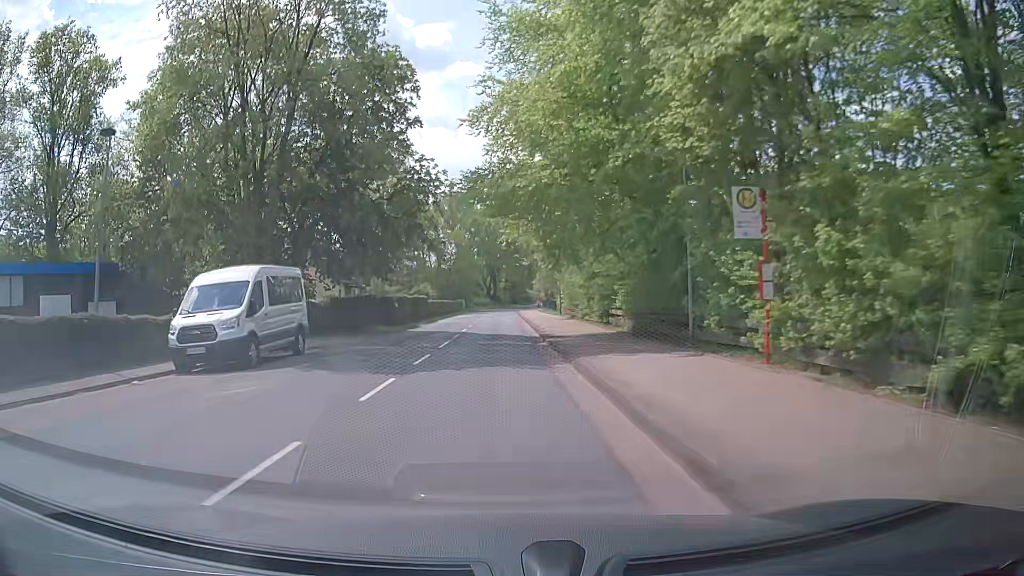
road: tertiary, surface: asphalt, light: Day
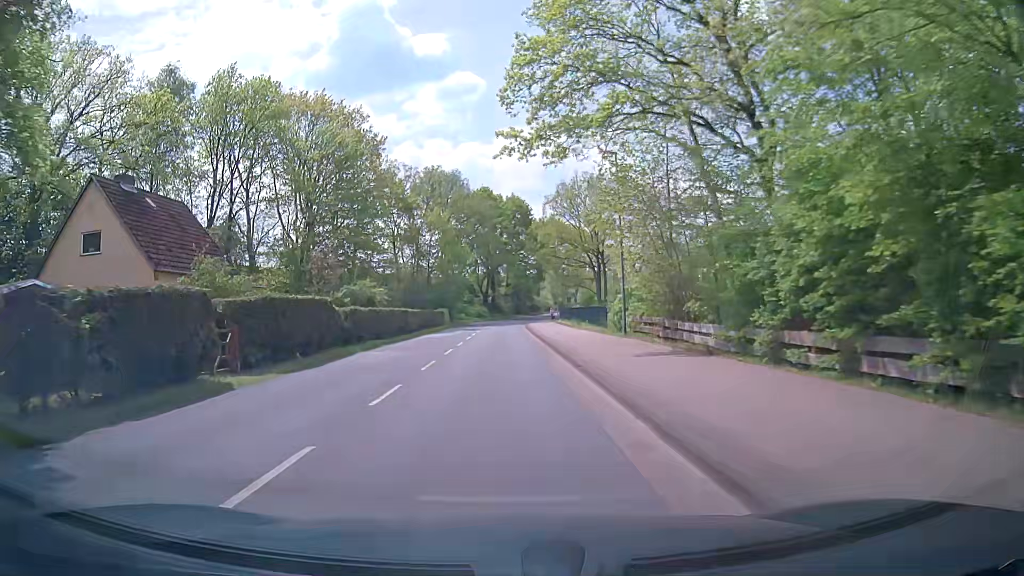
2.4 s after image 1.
(-0.4, +29.8) m; -2°
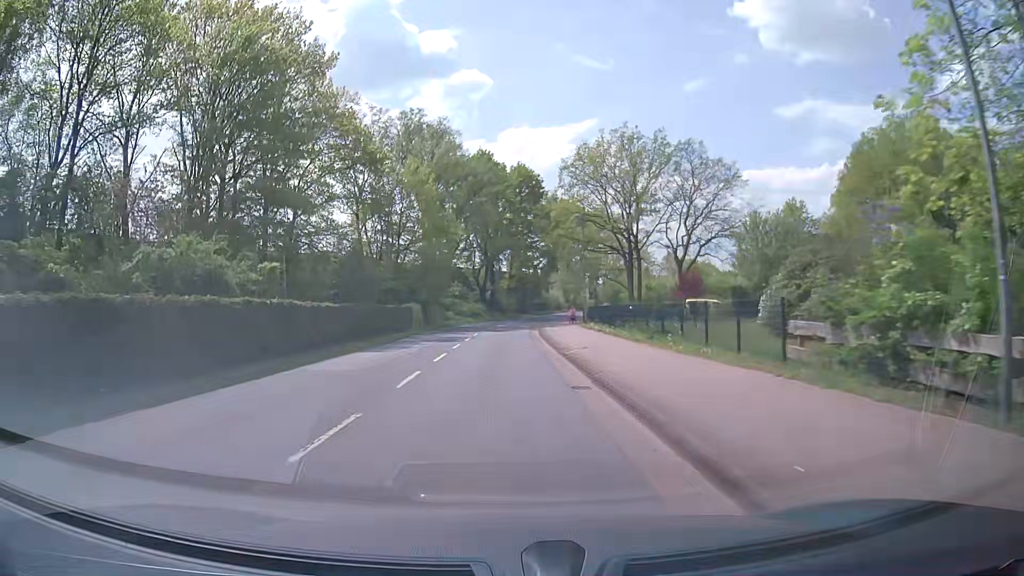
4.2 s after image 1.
(+0.4, +22.0) m; 0°
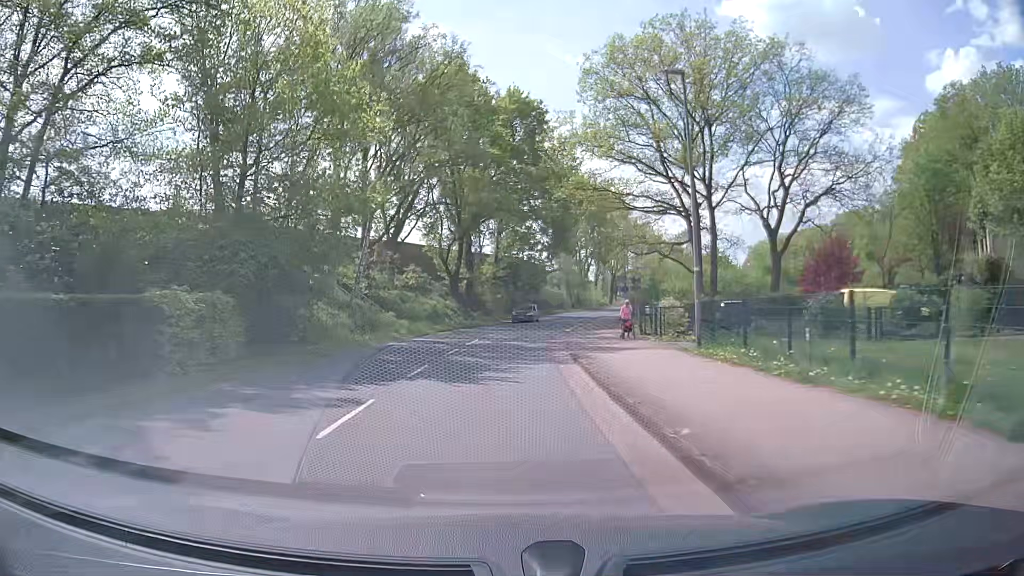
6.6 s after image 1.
(+0.4, +28.9) m; +2°
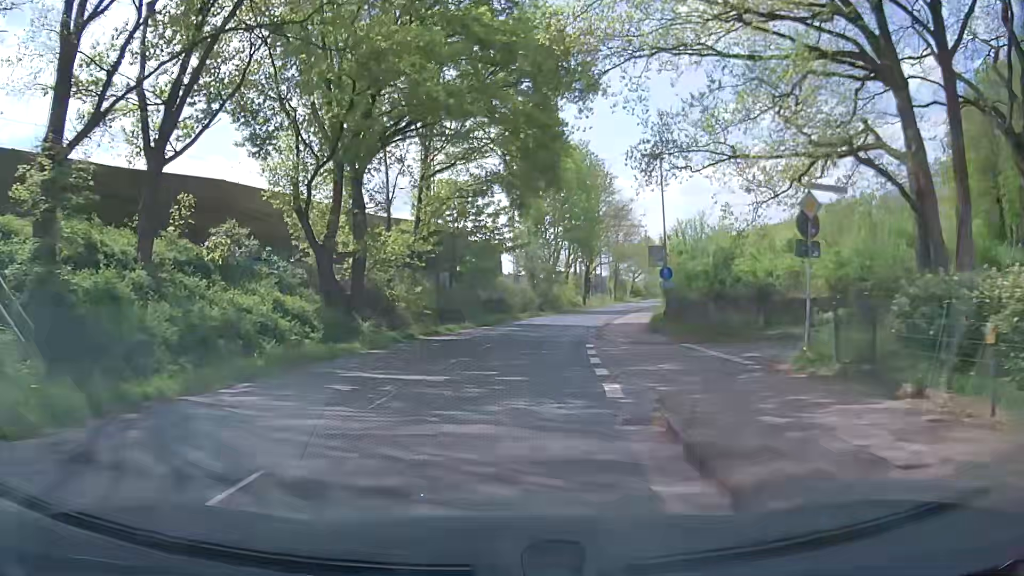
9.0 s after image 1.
(+0.7, +28.2) m; +3°
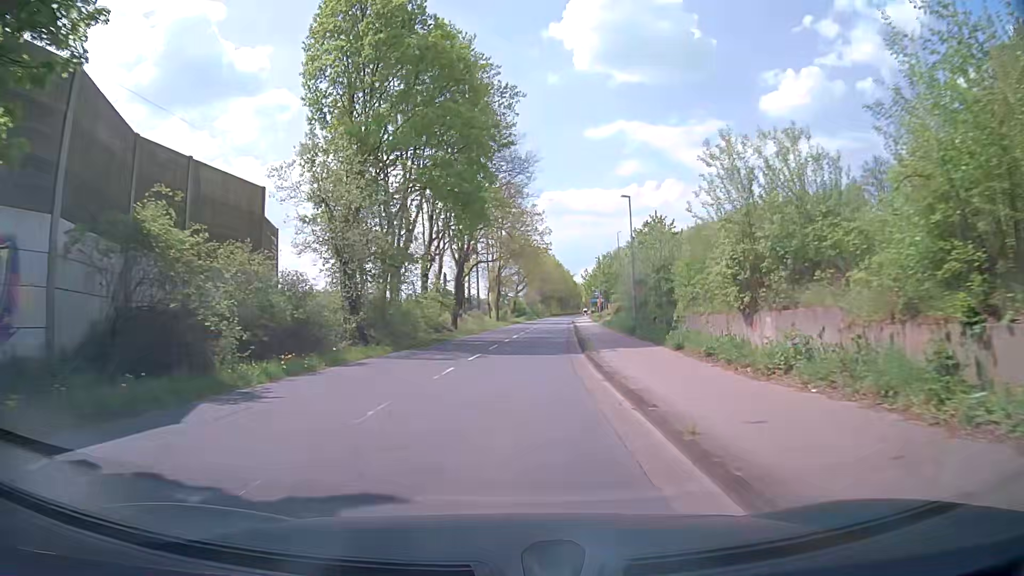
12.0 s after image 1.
(+3.5, +35.7) m; +14°
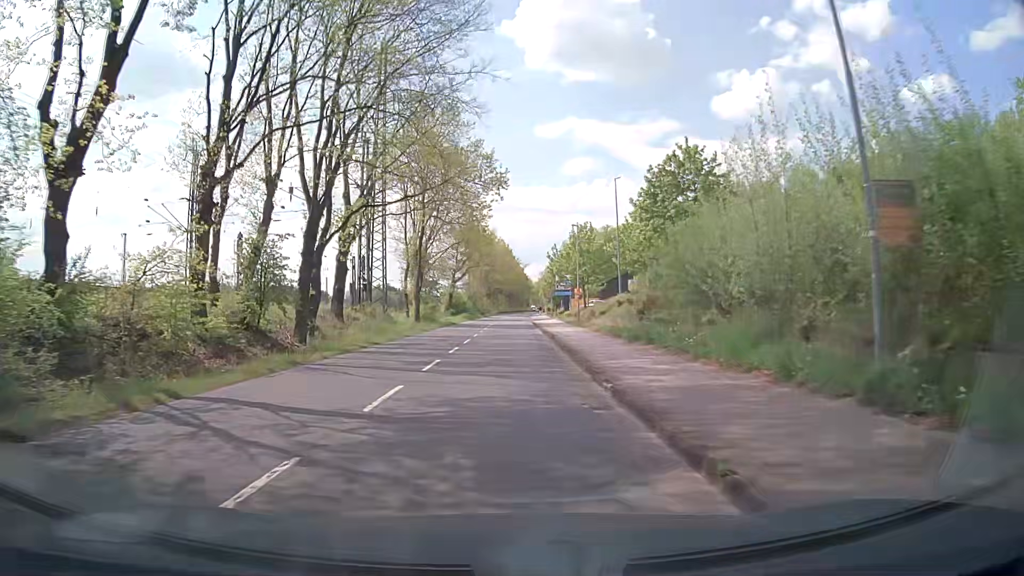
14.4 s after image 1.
(+0.8, +29.0) m; +3°
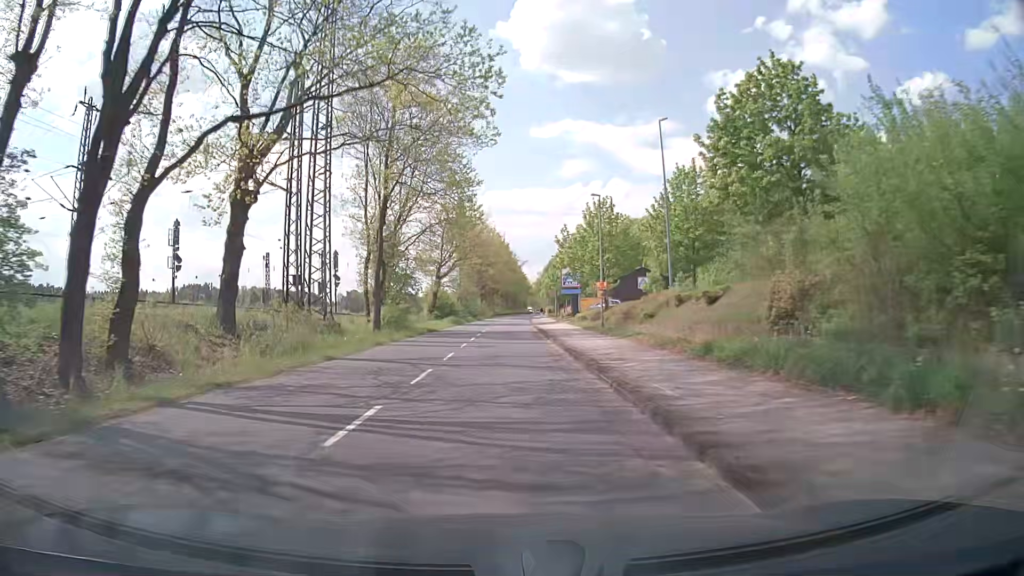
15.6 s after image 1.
(0.0, +14.3) m; +1°
(0, +10) (0, +20) (0, +30) (0, +40) (0, +50) (0, +60) (+1, +70) (+1, +80) (+1, +90) (+2, +100) m
